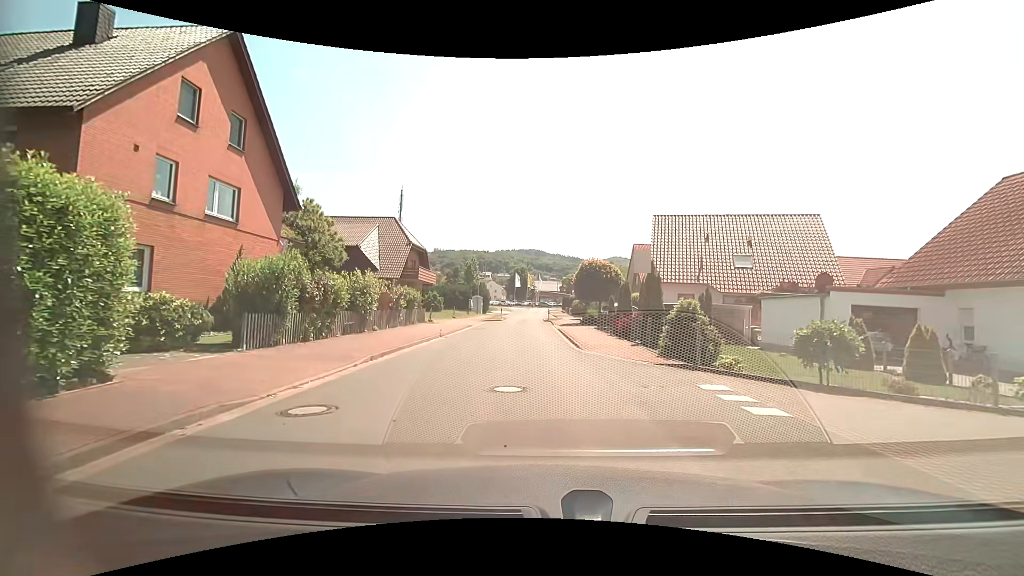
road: residential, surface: asphalt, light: Day
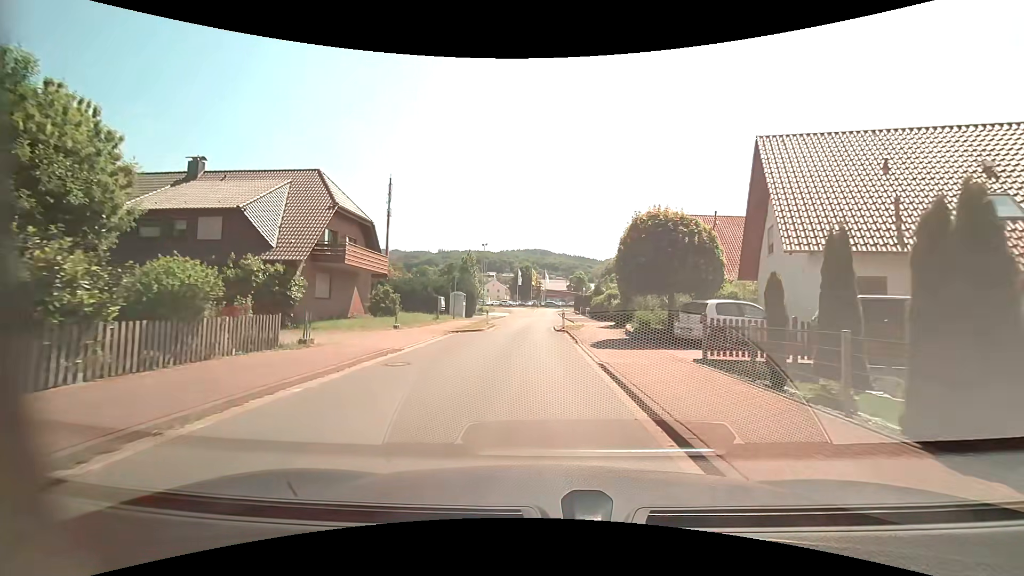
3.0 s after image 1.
(-0.2, +18.5) m; -1°
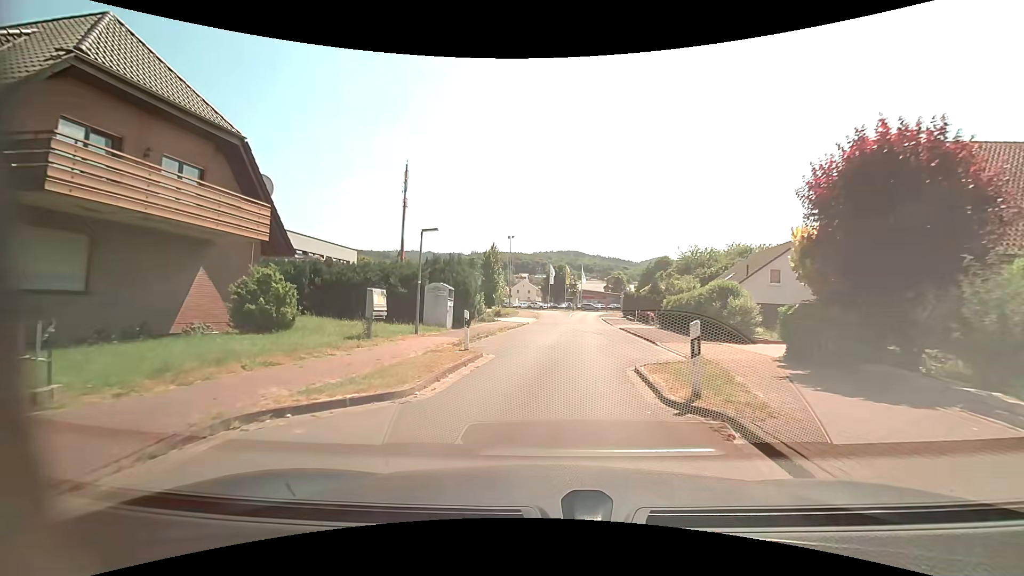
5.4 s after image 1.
(-0.4, +18.2) m; -4°
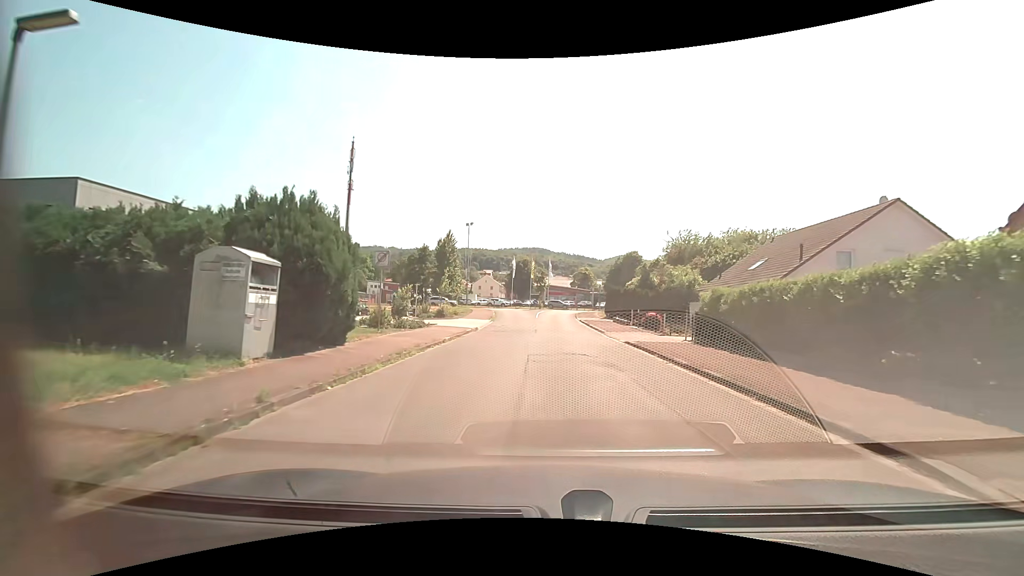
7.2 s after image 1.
(+0.4, +14.0) m; +5°
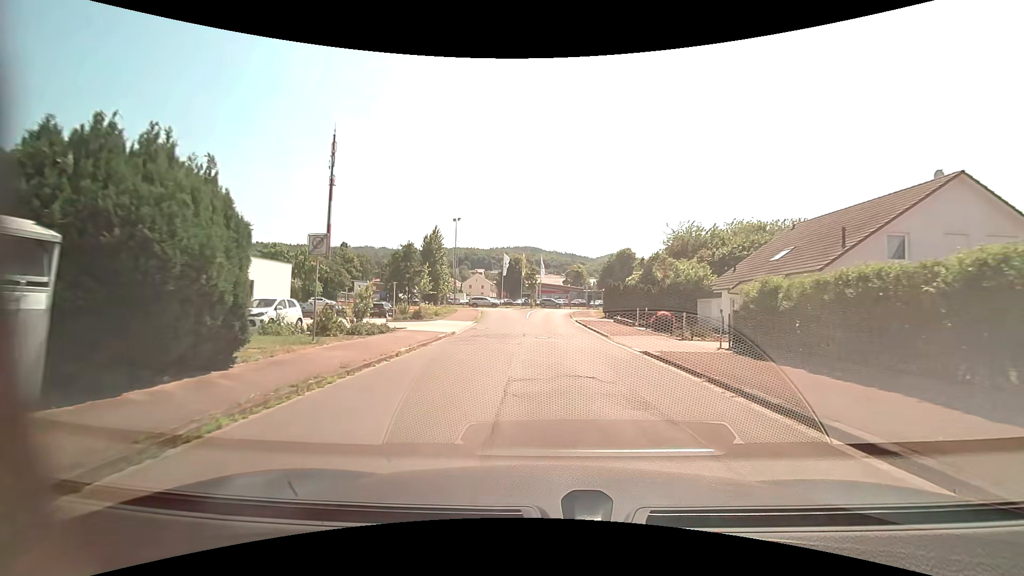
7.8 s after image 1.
(0.0, +4.8) m; 0°
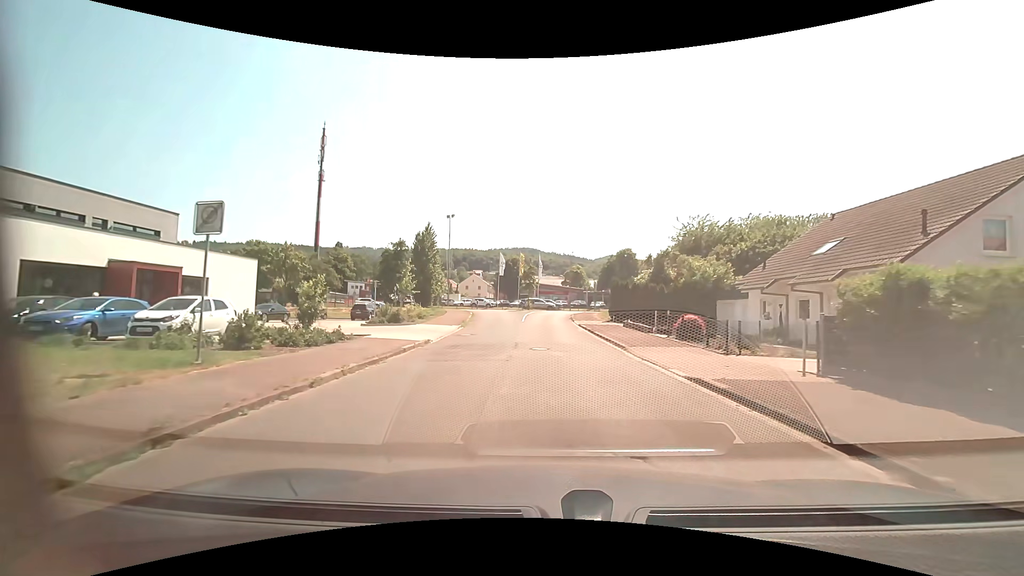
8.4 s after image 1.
(0.0, +4.8) m; 0°
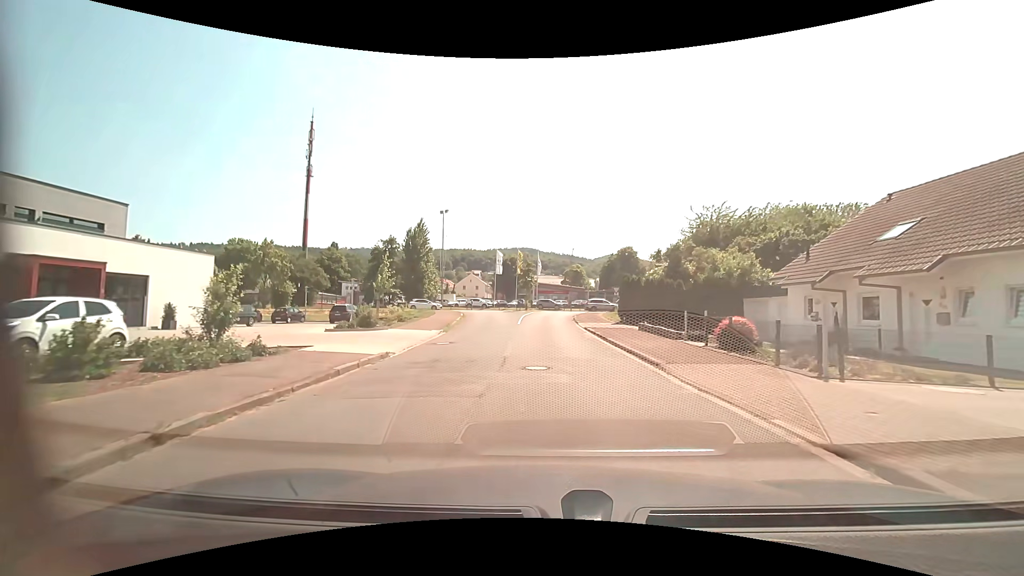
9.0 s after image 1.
(0.0, +4.8) m; 0°
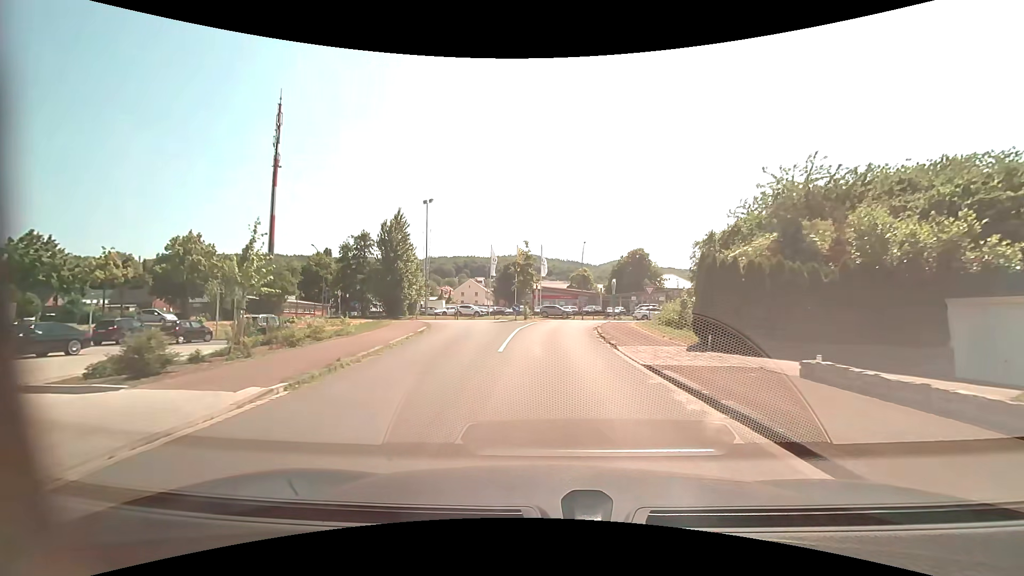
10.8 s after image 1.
(0.0, +14.5) m; 0°
(0, +10) (0, +20) (0, +30) (+1, +40) (+1, +50) (-5, +58) (-14, +61) (-24, +61) (-34, +61) (-44, +60) m
